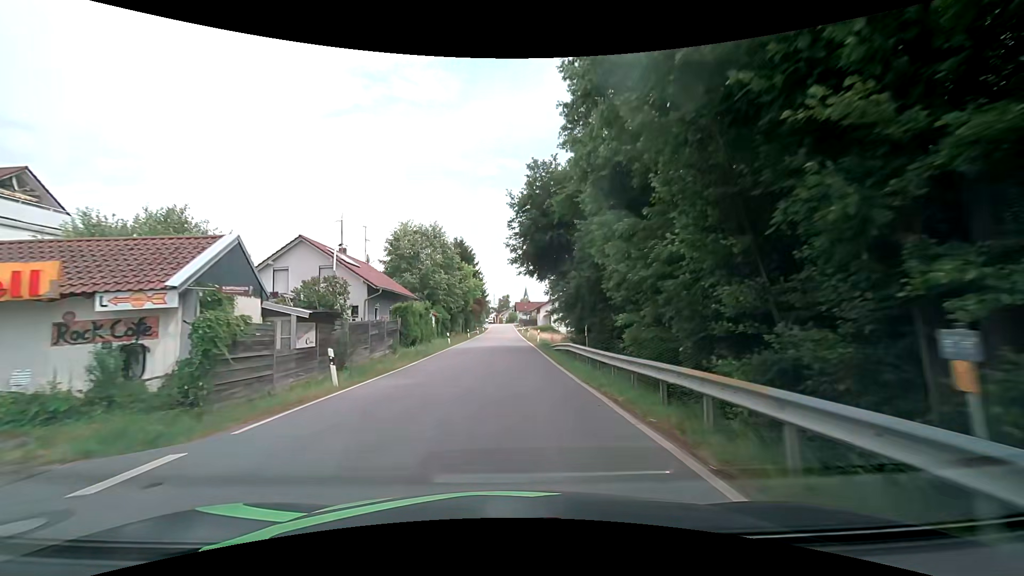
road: secondary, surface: asphalt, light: Day
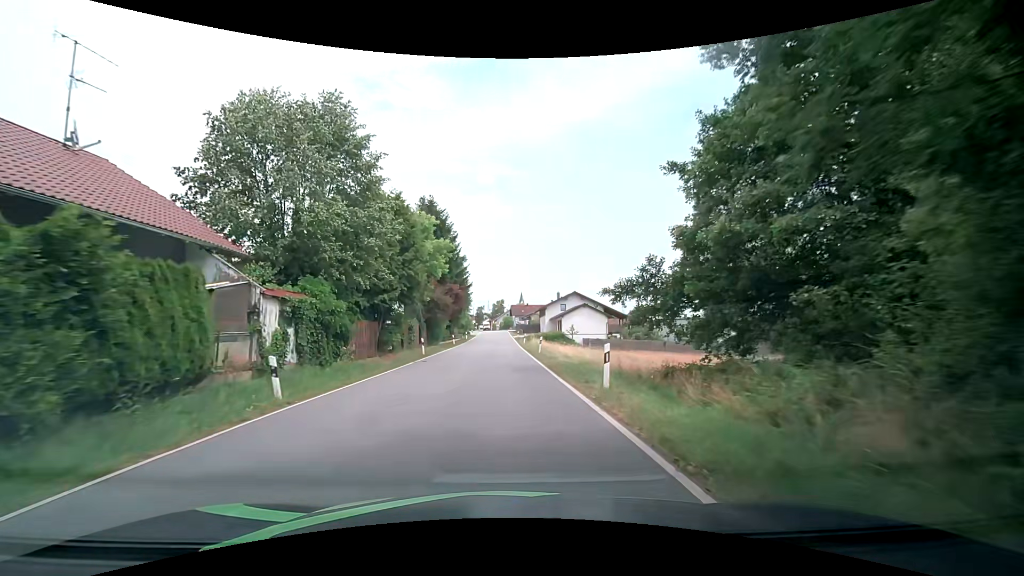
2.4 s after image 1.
(0.0, +29.9) m; +1°
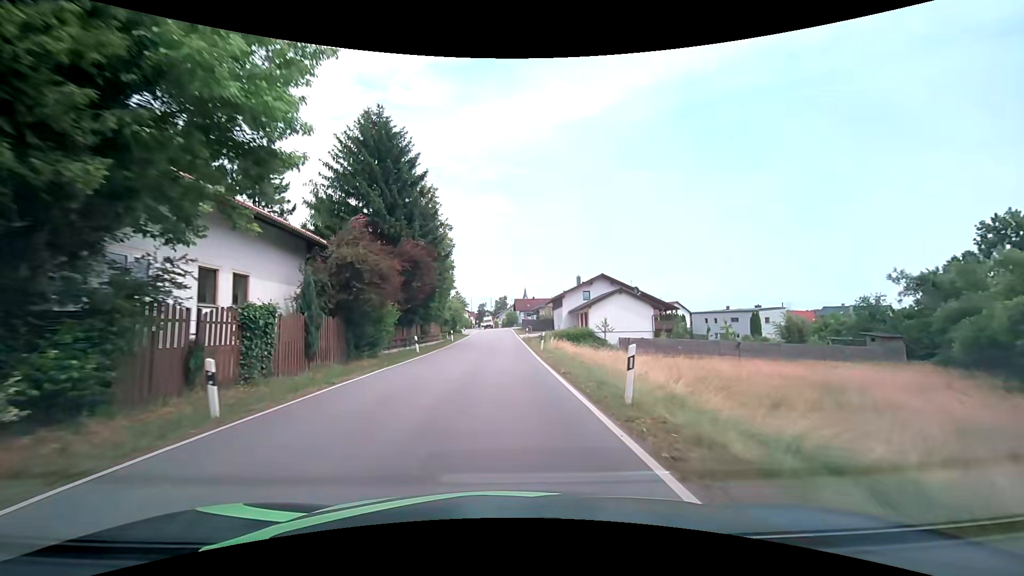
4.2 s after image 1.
(-0.1, +22.6) m; 0°
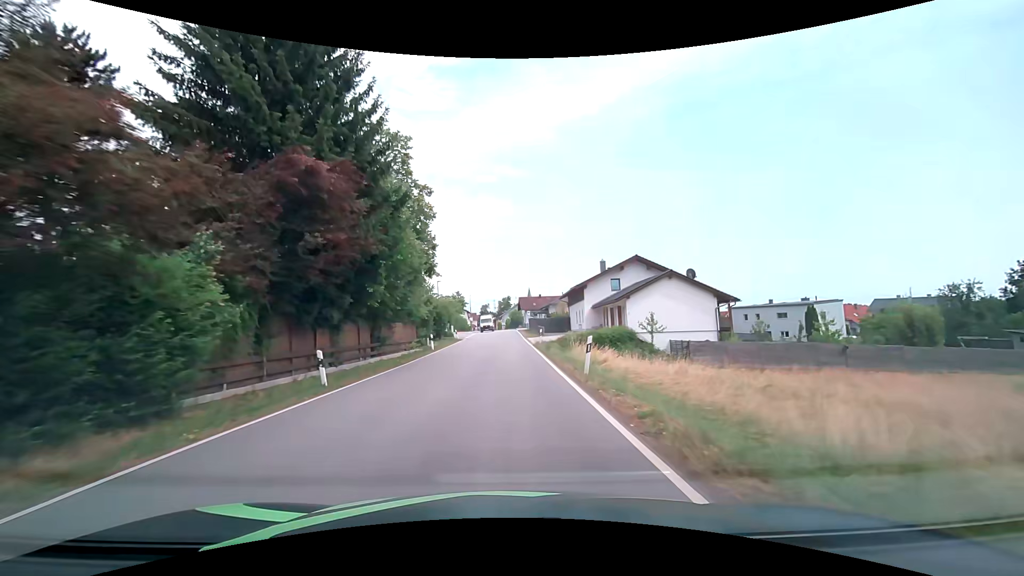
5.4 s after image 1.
(-0.1, +15.5) m; -1°
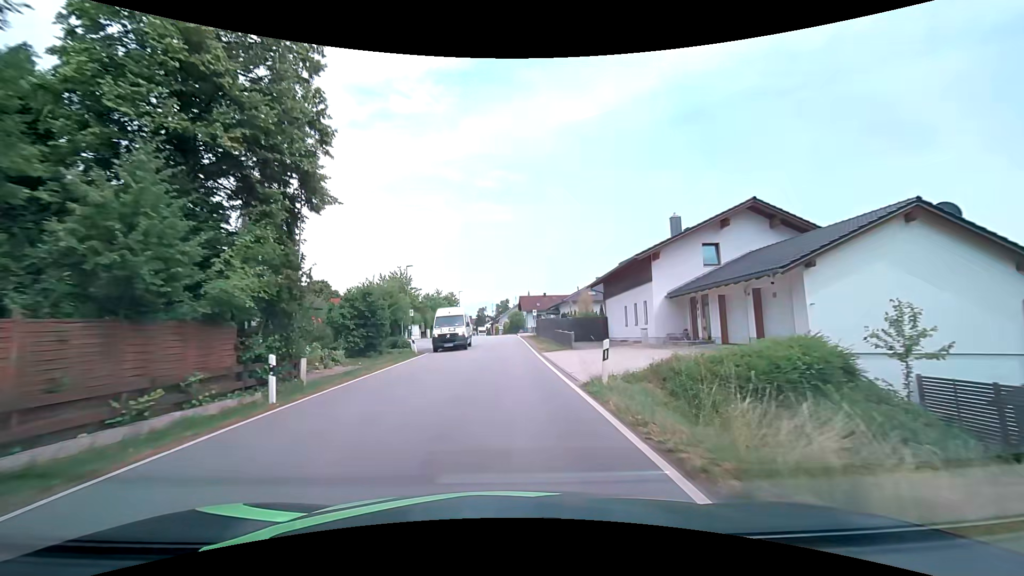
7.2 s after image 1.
(+0.1, +23.0) m; 0°
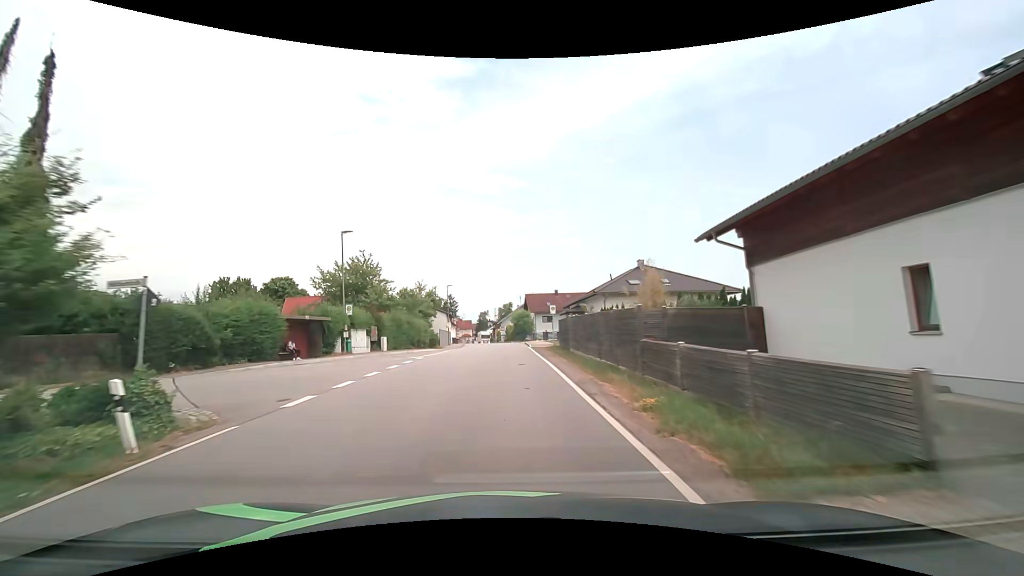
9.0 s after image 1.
(+0.1, +22.0) m; 0°
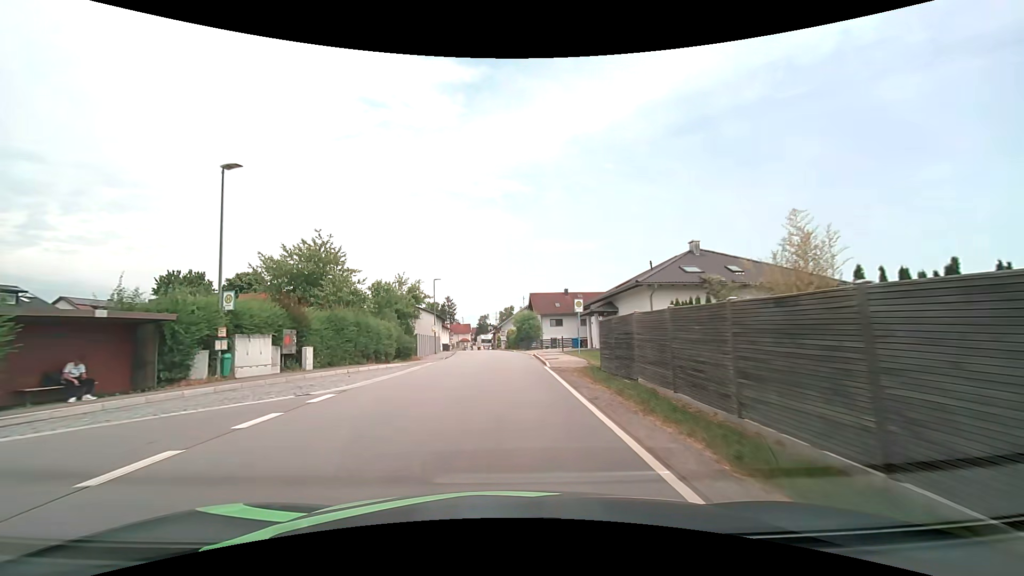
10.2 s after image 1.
(-0.1, +14.0) m; 0°
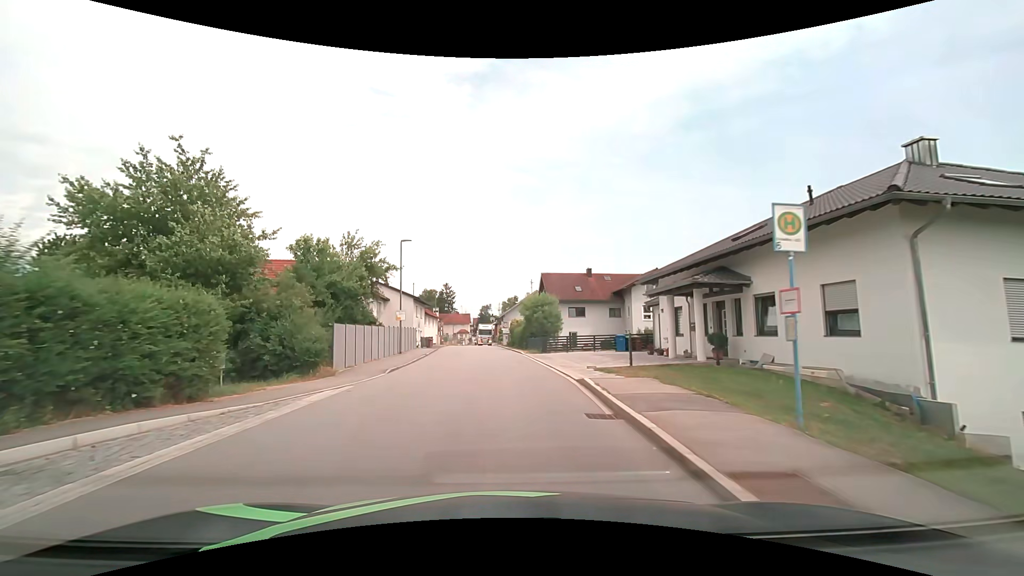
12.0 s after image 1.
(-0.1, +19.4) m; -1°
(0, +10) (0, +20) (0, +30) (-1, +40) (-1, +50) (-2, +60) (-3, +70) (-3, +80) (-4, +90) (-4, +100) m
